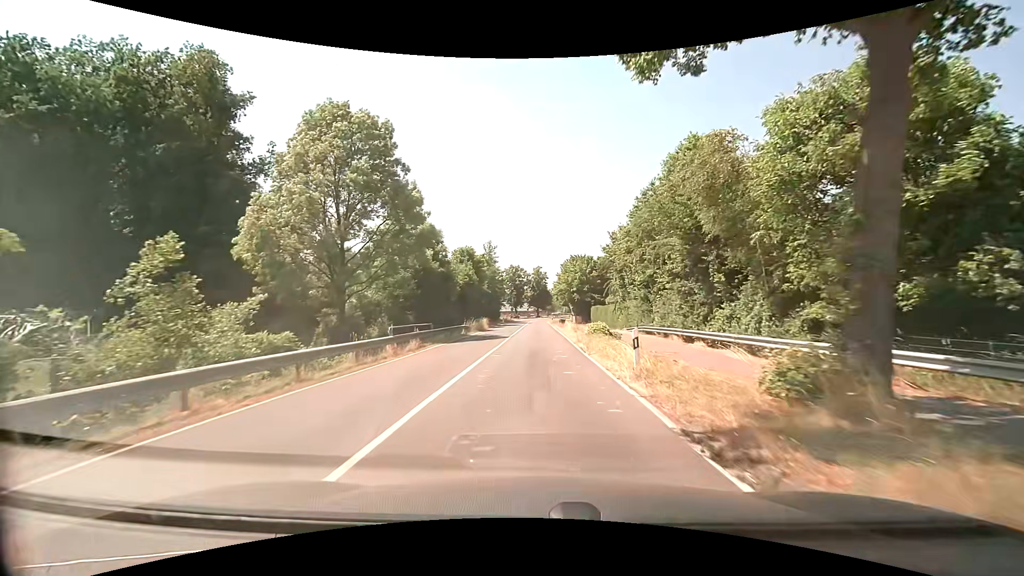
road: secondary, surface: asphalt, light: Day
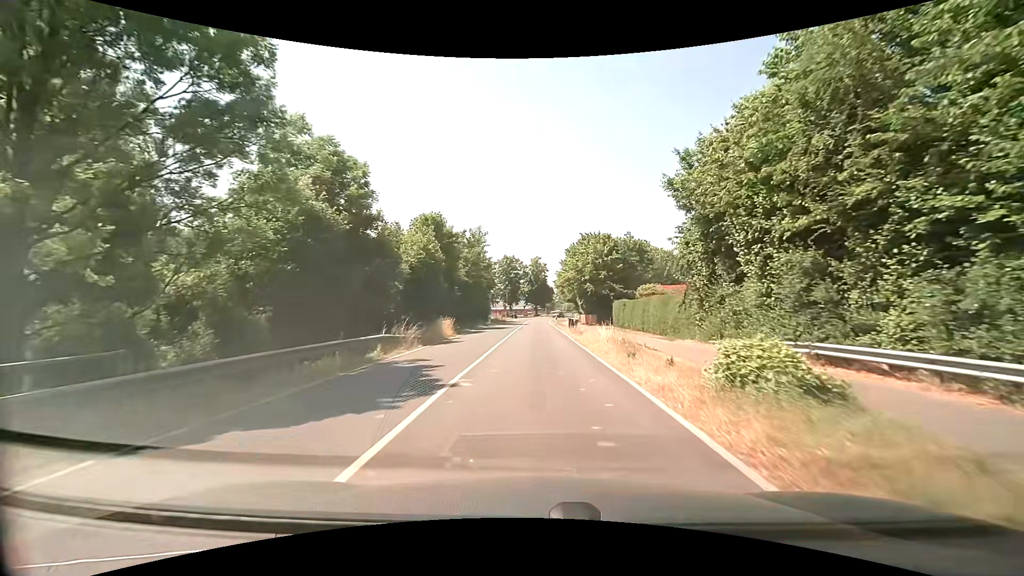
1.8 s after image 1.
(+0.2, +21.5) m; +1°
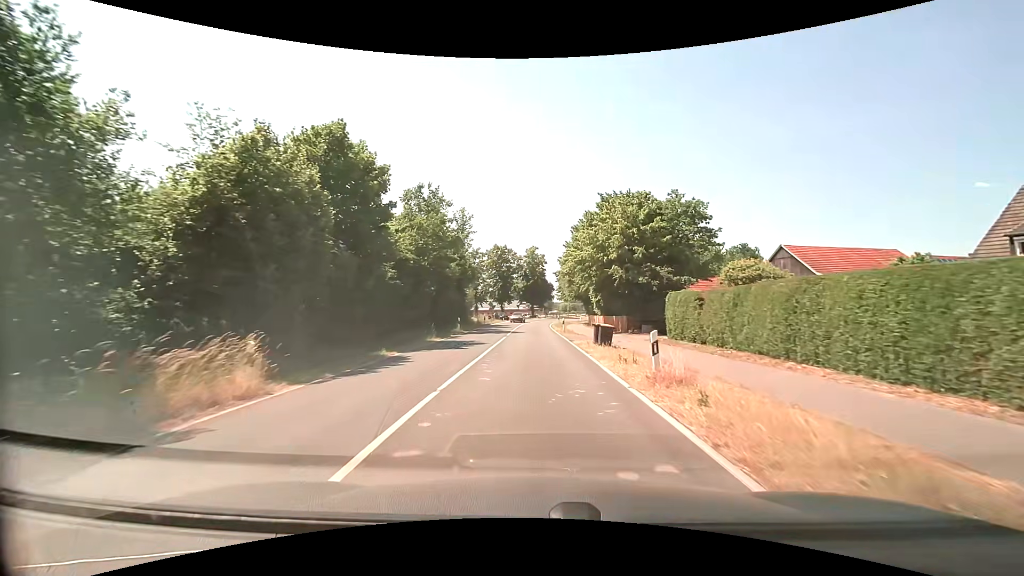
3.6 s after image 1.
(+0.2, +21.8) m; +1°
